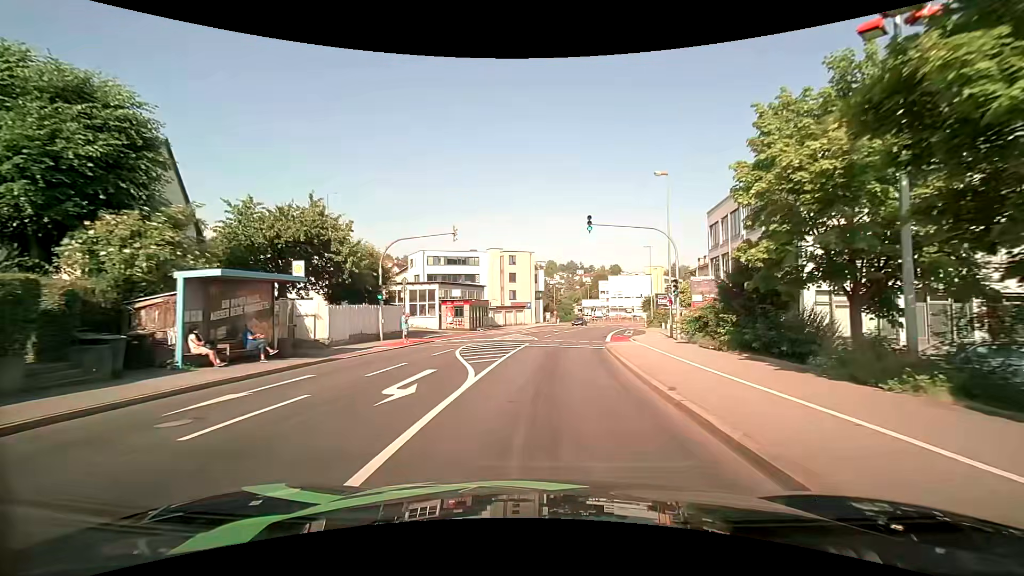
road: tertiary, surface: asphalt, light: Day
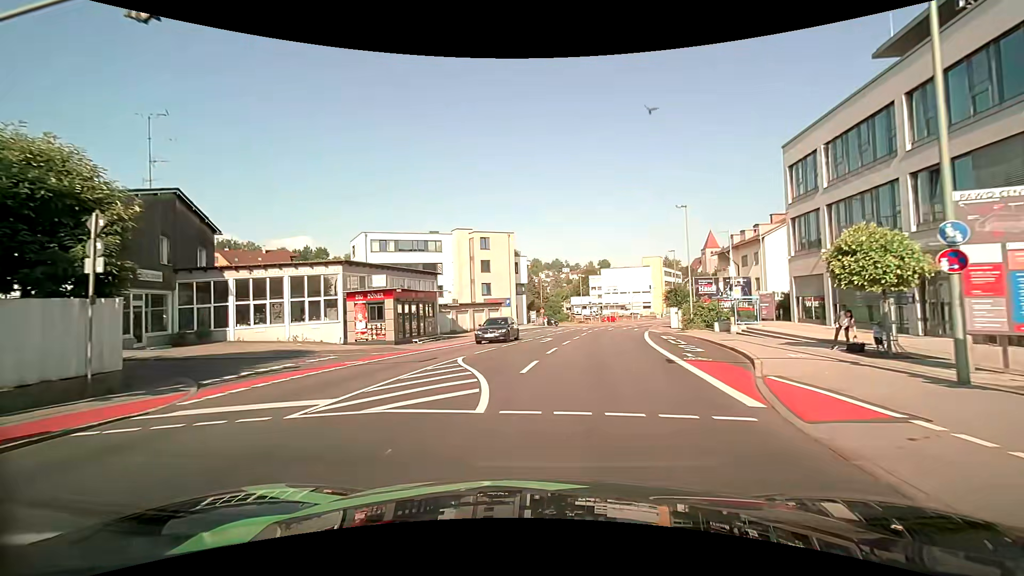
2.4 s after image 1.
(+0.5, +21.5) m; +2°
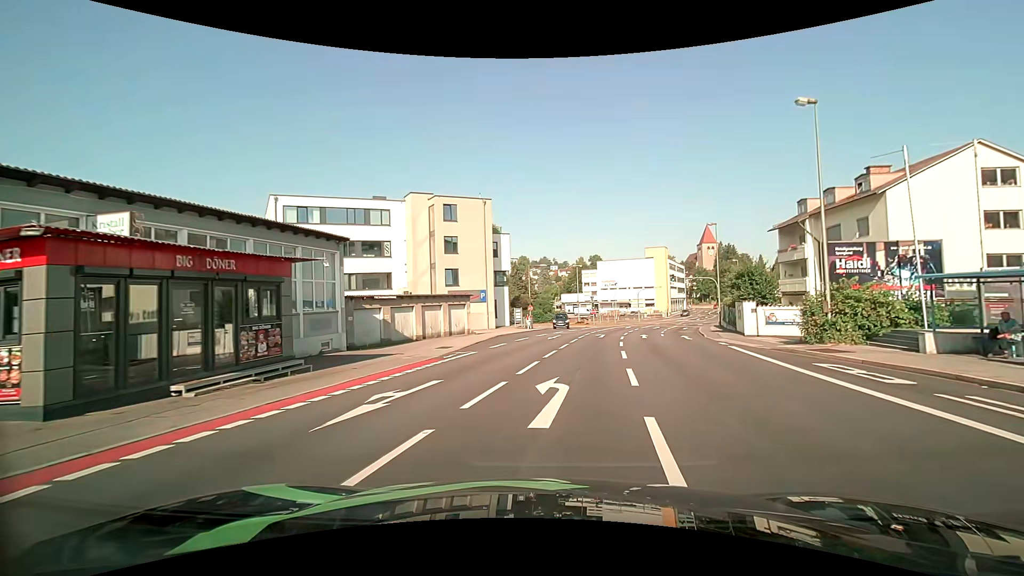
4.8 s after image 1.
(0.0, +19.9) m; +1°
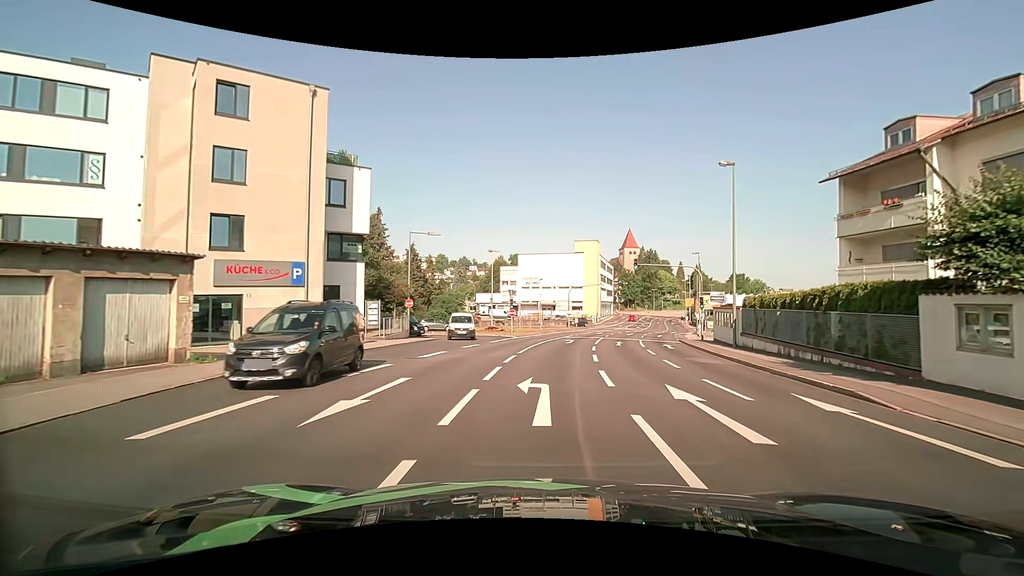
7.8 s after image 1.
(+2.3, +23.9) m; +9°
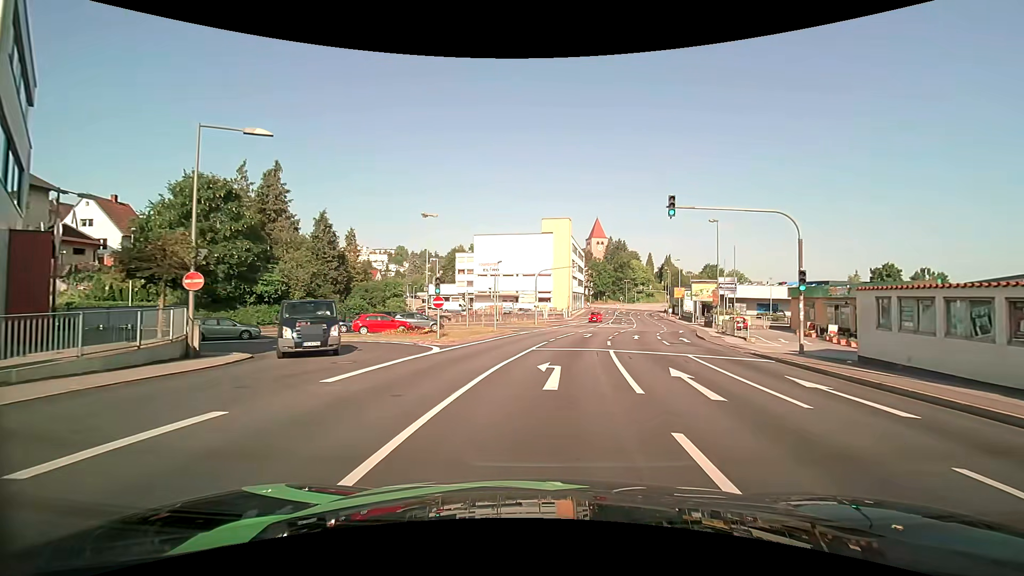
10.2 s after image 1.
(+0.7, +19.3) m; +4°
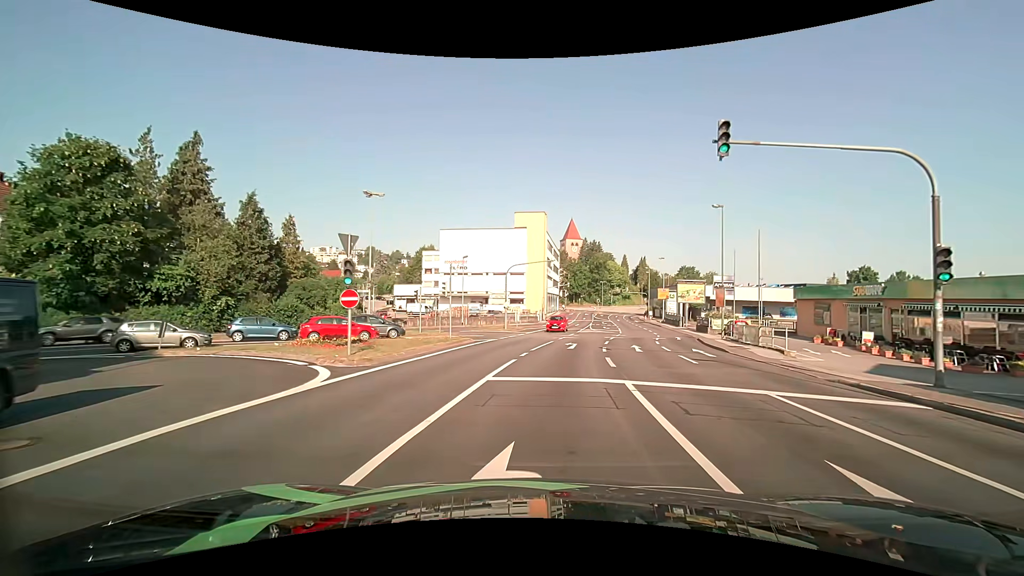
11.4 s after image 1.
(+0.2, +8.3) m; +3°
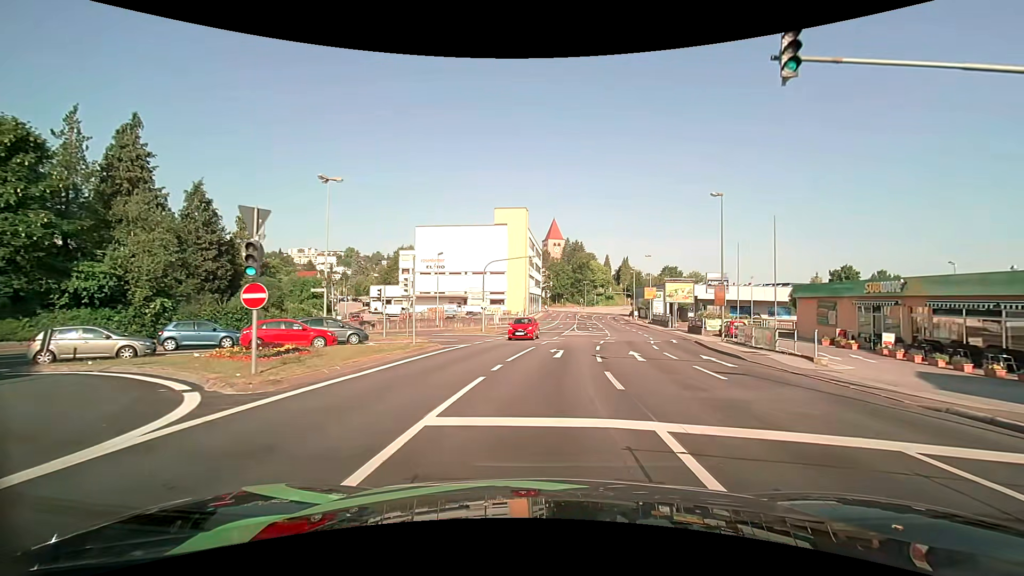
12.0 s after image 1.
(+0.1, +4.3) m; +2°
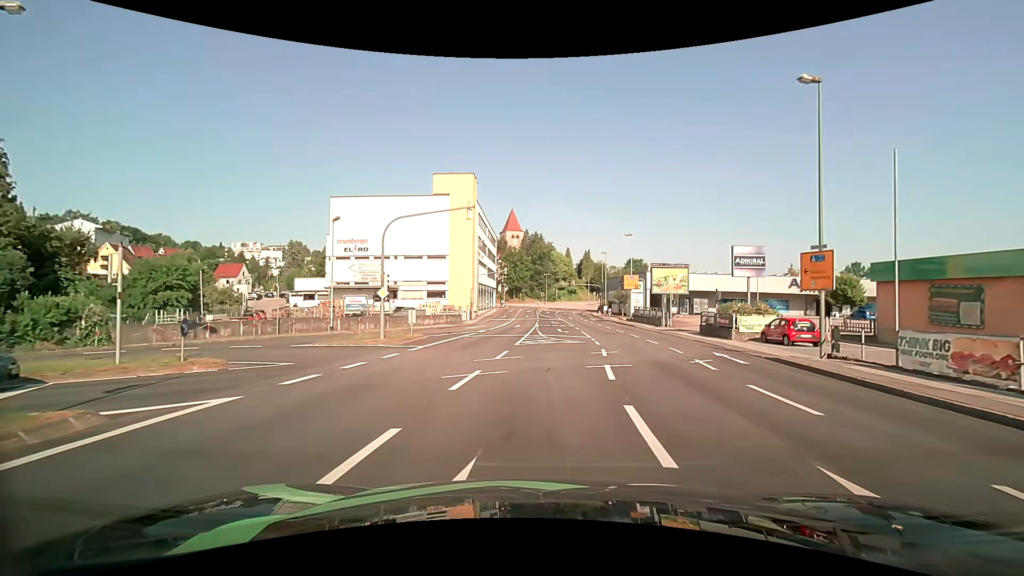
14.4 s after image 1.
(+0.9, +17.2) m; +5°
(0, +10) (-5, +19) (-14, +20) (-23, +15) (-29, +7) (-34, -1) (-40, -9) (-45, -18) (-51, -26) (-56, -35) m
